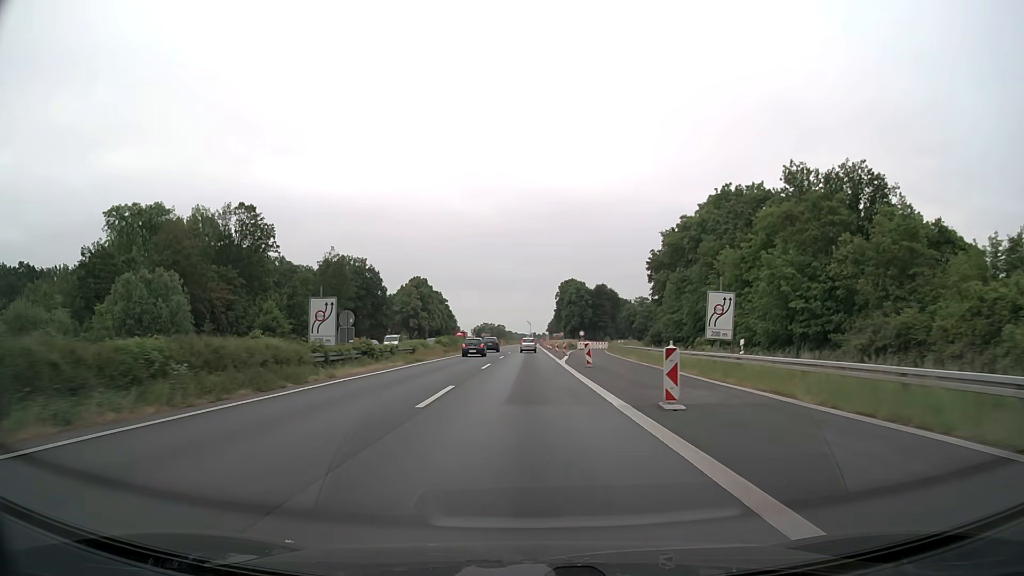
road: motorway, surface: asphalt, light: Day
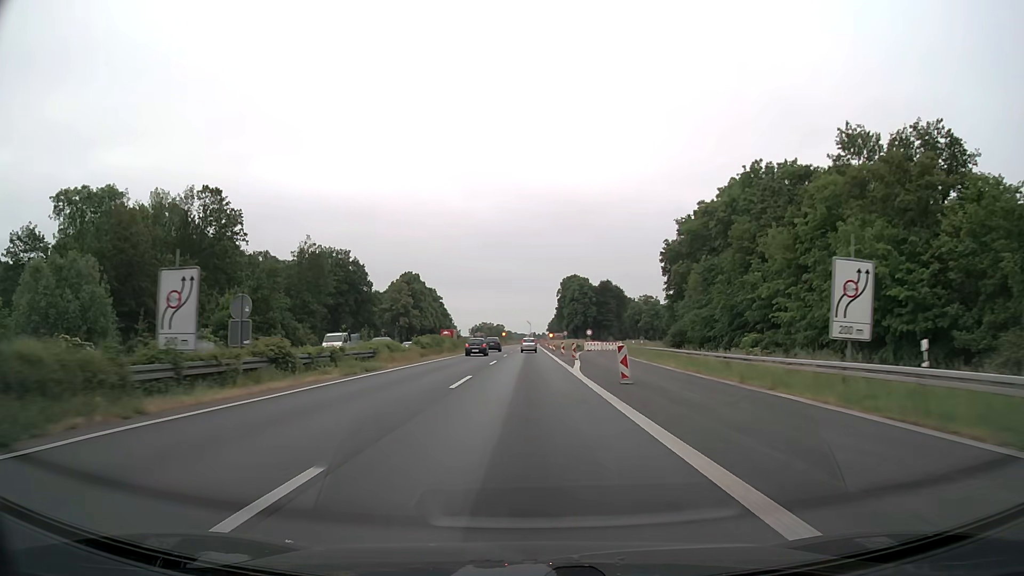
(0.0, +12.5) m; 0°
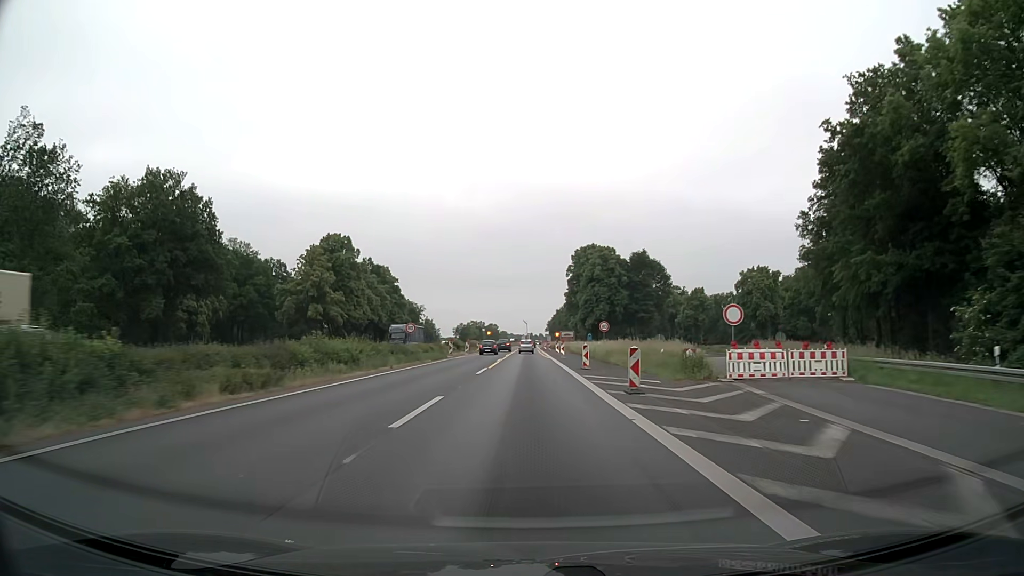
(+0.2, +62.5) m; 0°
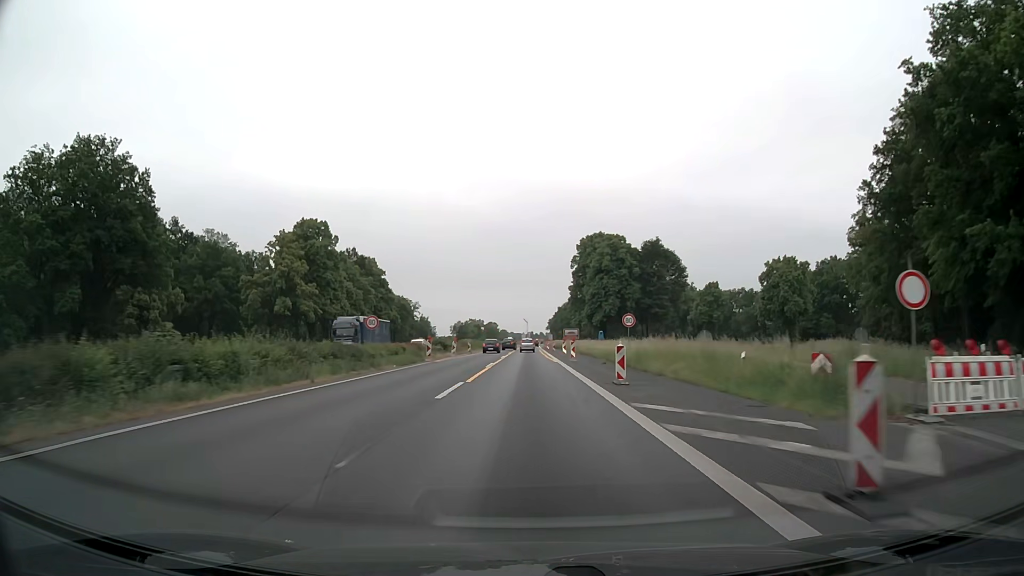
(0.0, +12.5) m; 0°
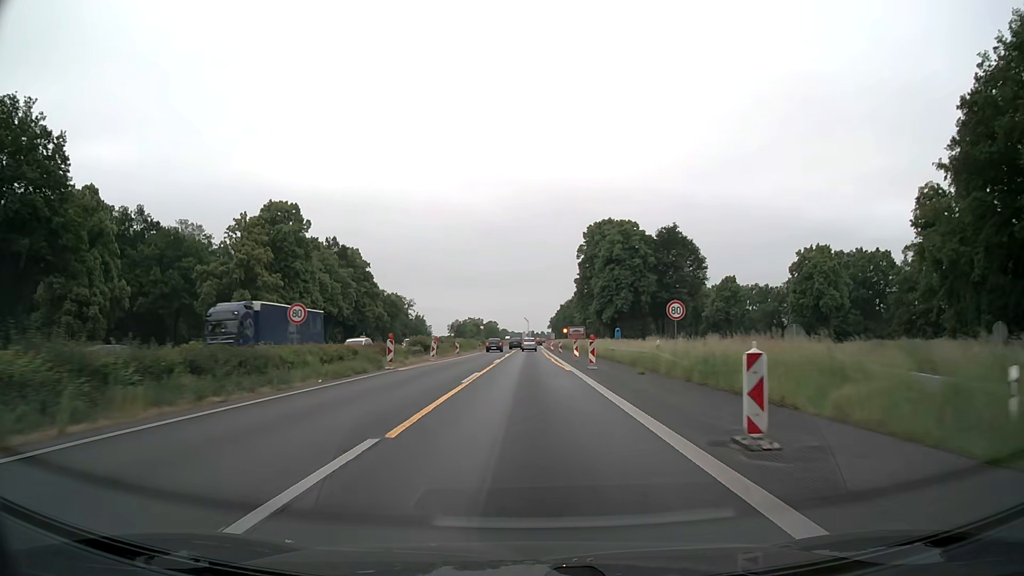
(0.0, +12.5) m; 0°
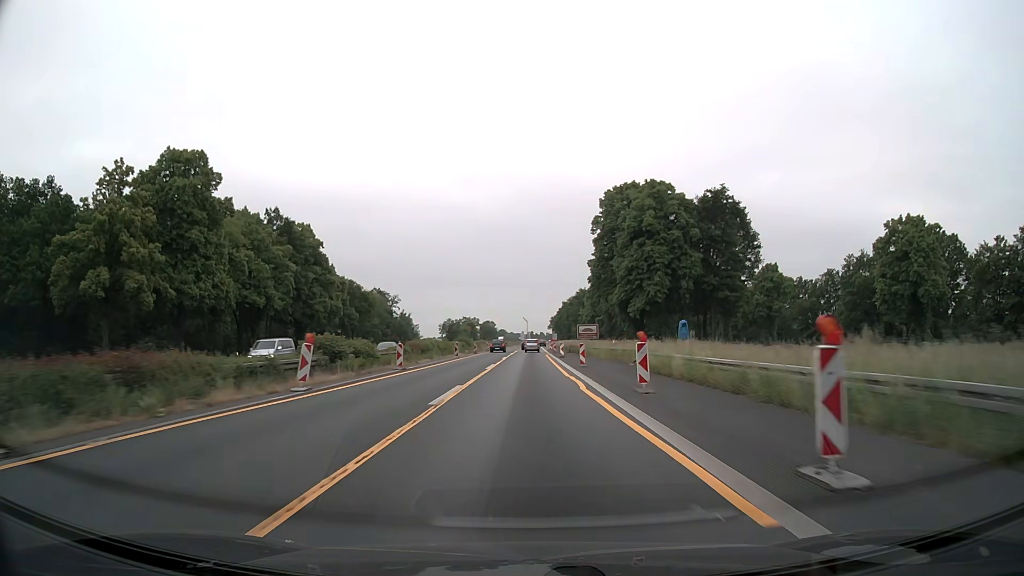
(0.0, +25.0) m; 0°
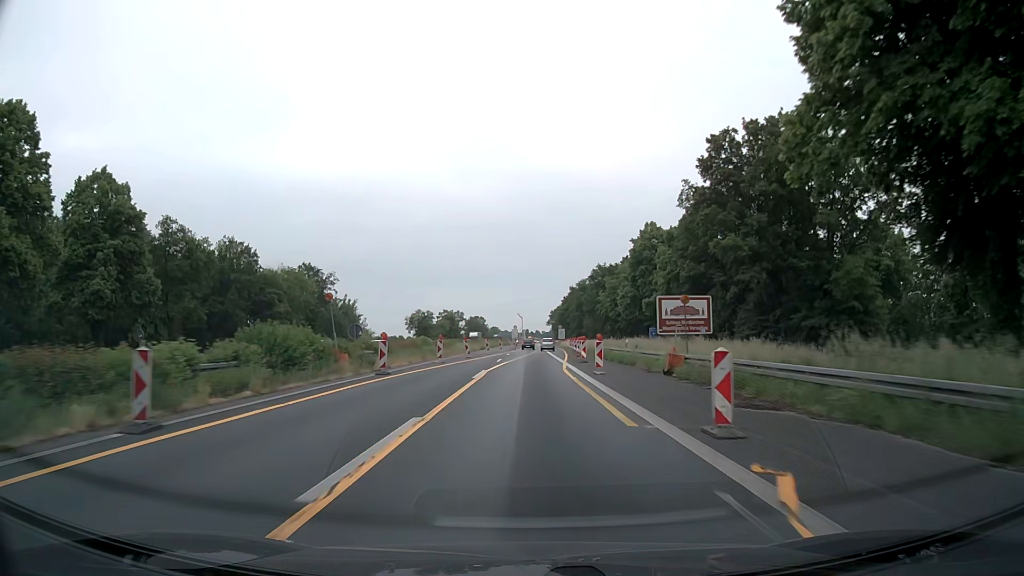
(0.0, +62.7) m; 0°
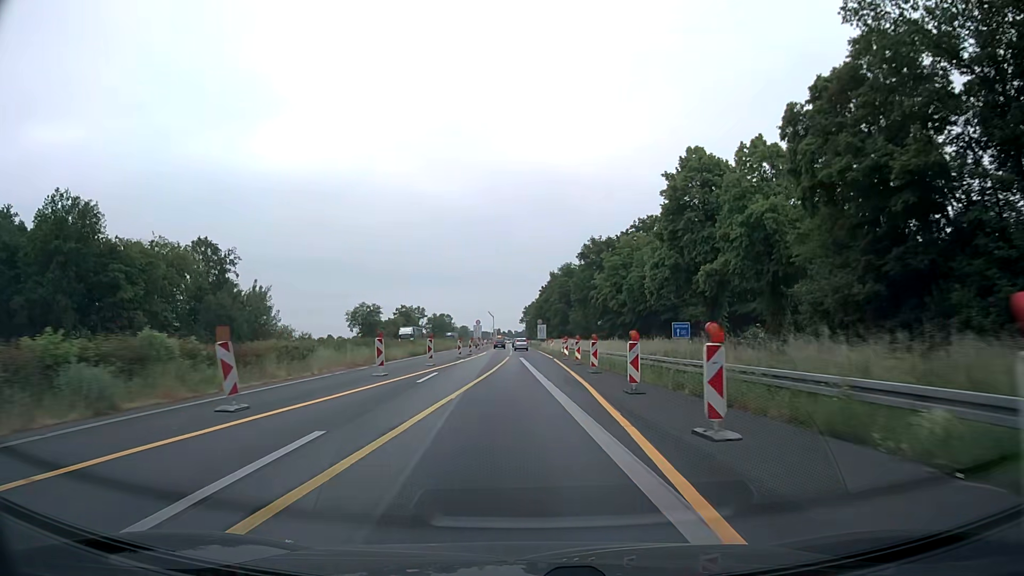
(+0.6, +37.6) m; +2°
(0, +10) (0, +20) (0, +30) (0, +40) (+1, +50) (0, +60) (0, +70) (0, +80) (0, +90) (0, +100) m
